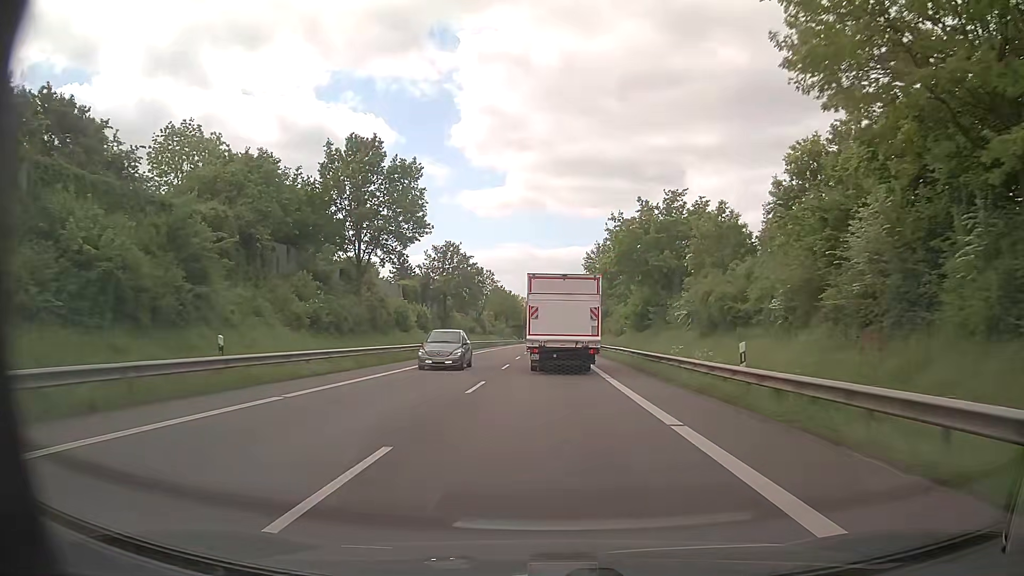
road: primary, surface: asphalt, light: Day
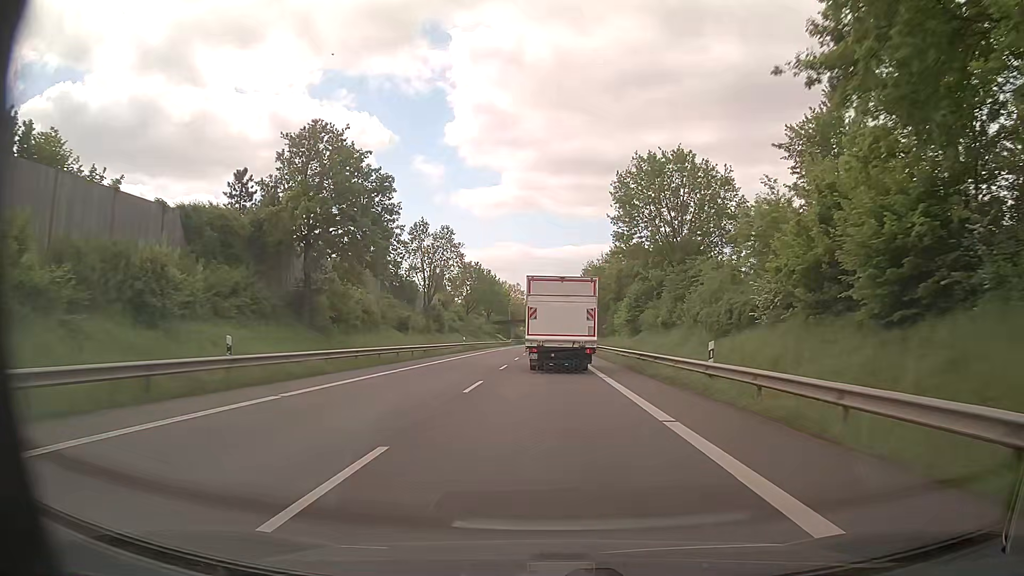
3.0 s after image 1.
(+0.1, +48.0) m; 0°
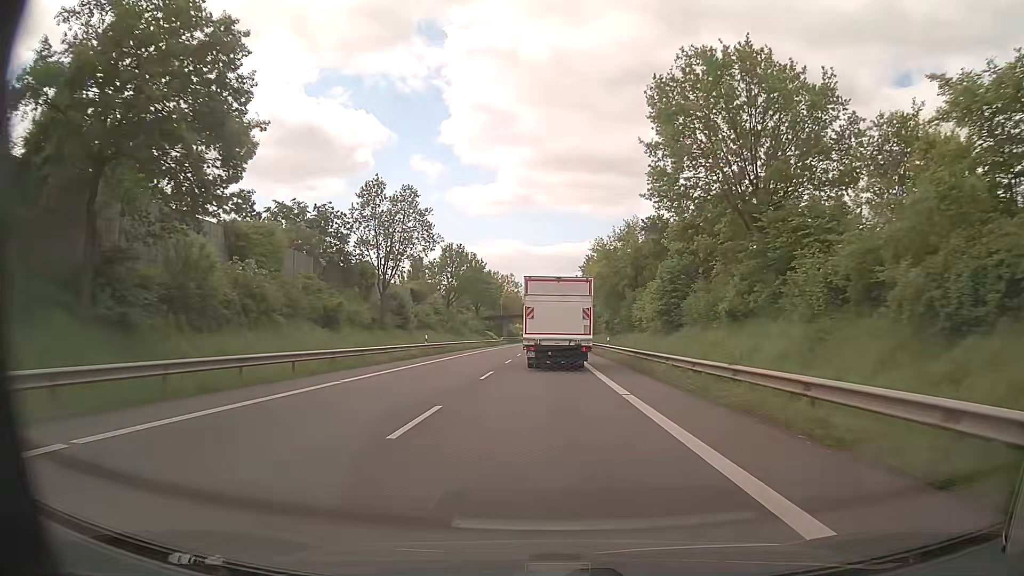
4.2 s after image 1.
(+0.1, +19.2) m; 0°
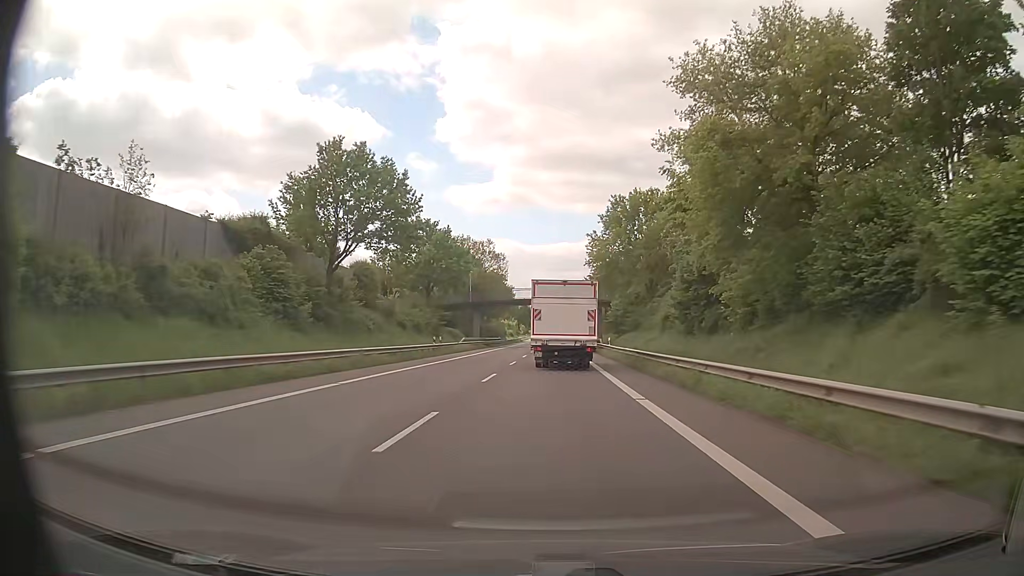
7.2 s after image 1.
(-0.1, +49.0) m; 0°
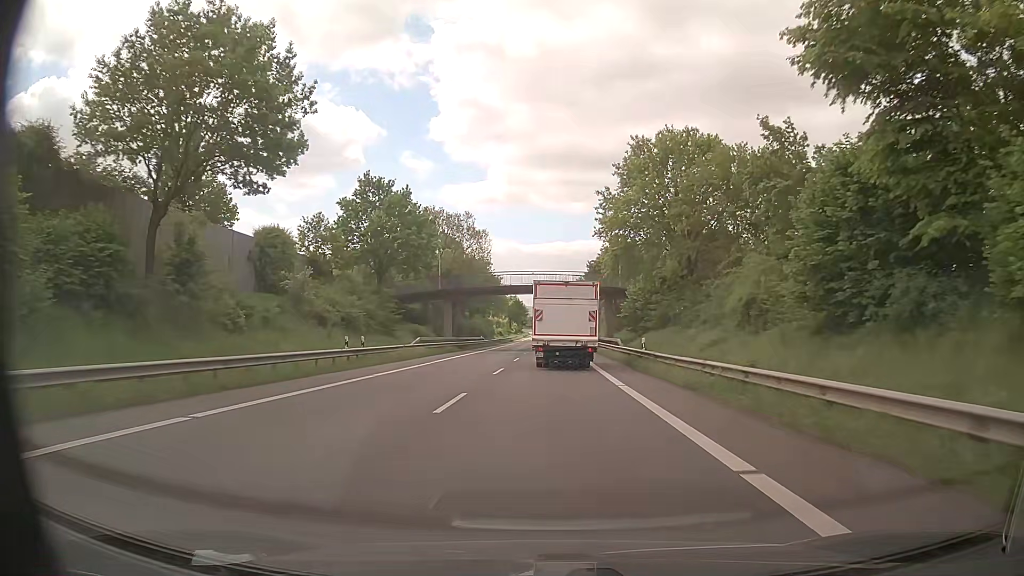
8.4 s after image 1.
(0.0, +20.0) m; 0°
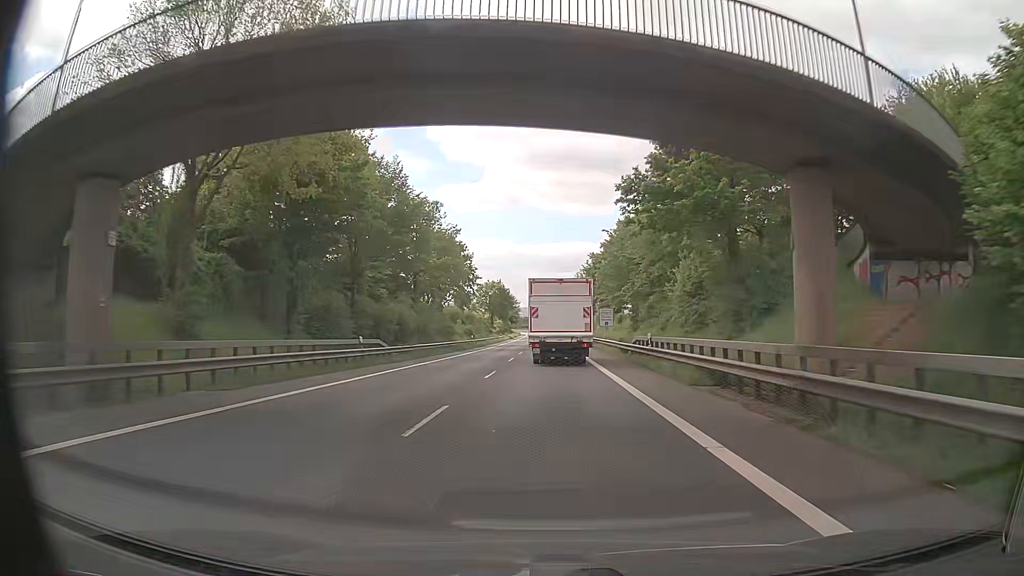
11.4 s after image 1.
(+0.1, +51.0) m; 0°
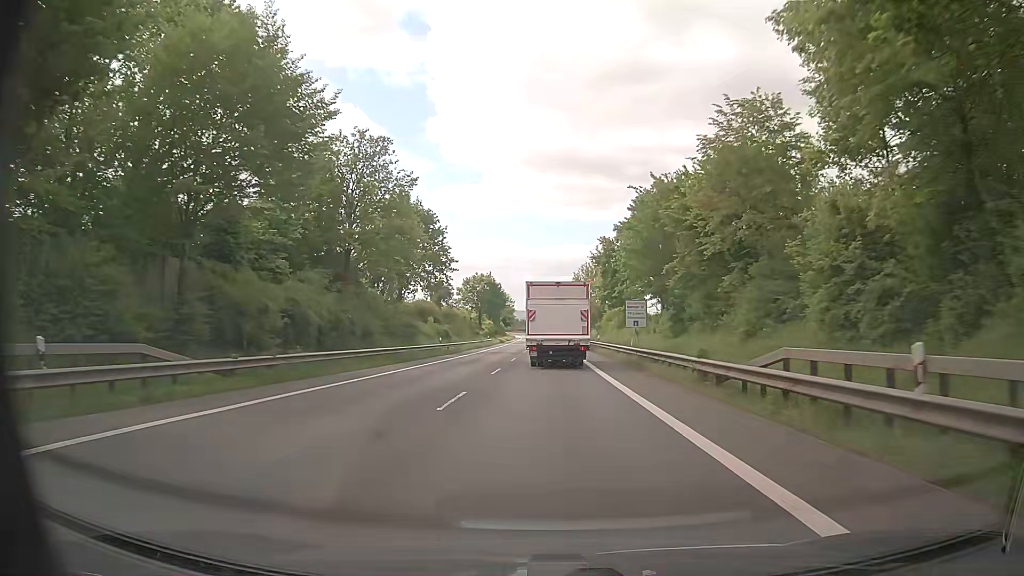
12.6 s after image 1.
(0.0, +20.7) m; 0°
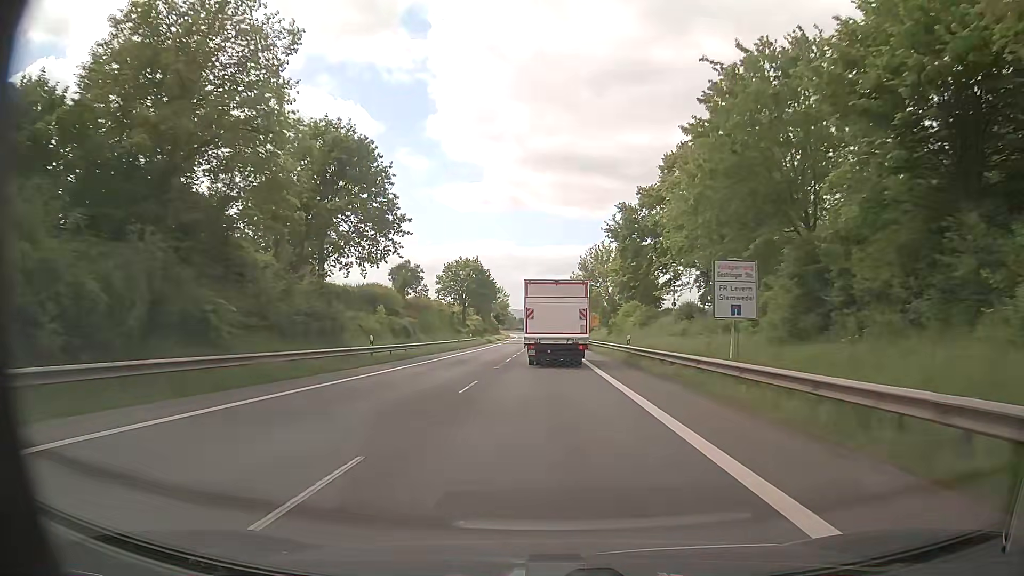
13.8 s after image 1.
(+0.2, +20.8) m; +1°
(0, +10) (0, +20) (0, +30) (0, +40) (0, +50) (0, +60) (0, +70) (0, +80) (0, +90) (0, +100) m
